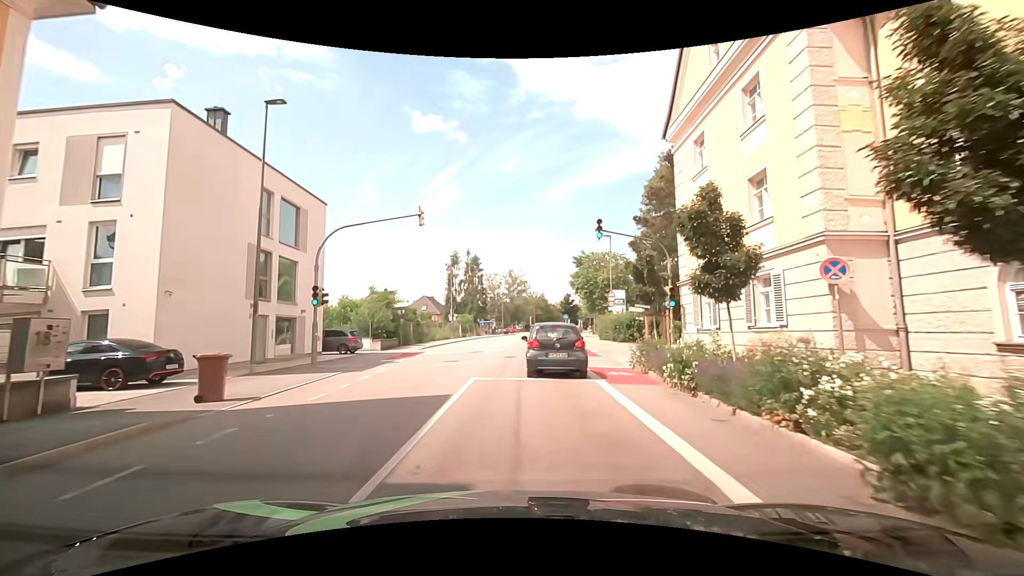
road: tertiary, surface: asphalt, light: Day
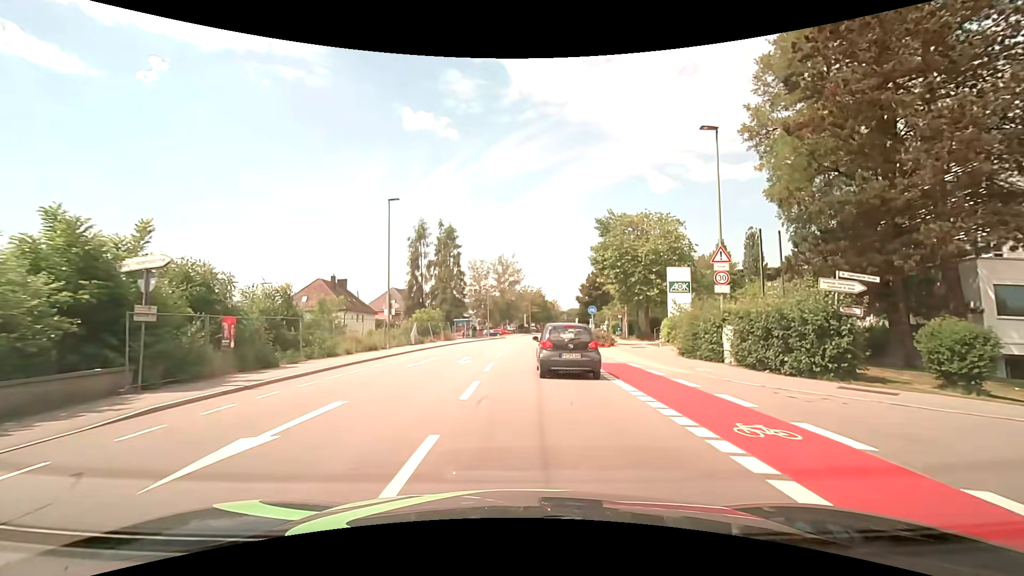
(+0.1, +27.2) m; +1°
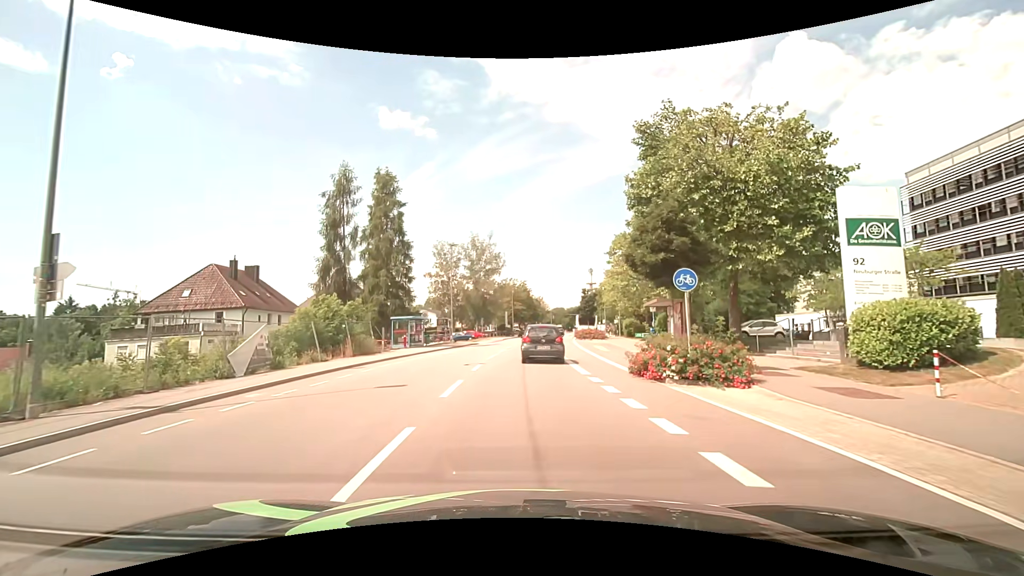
(+0.5, +23.2) m; +2°
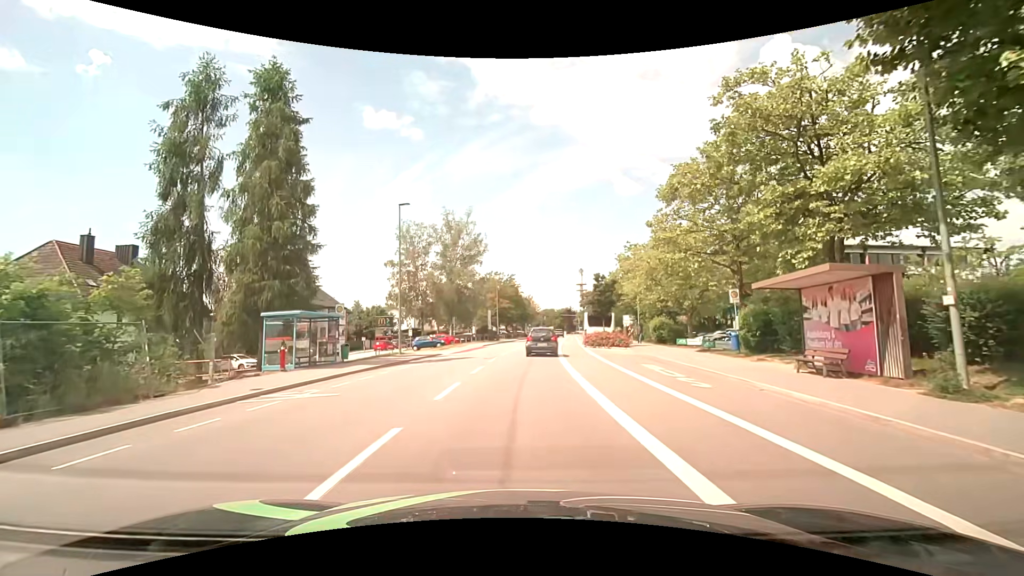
(+0.2, +17.8) m; +1°
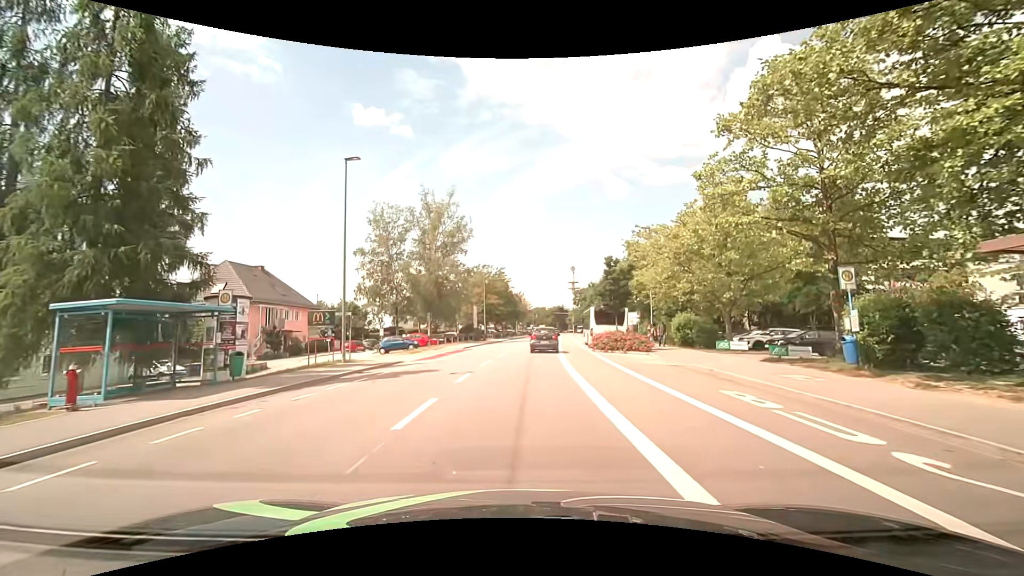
(+0.1, +8.9) m; +1°
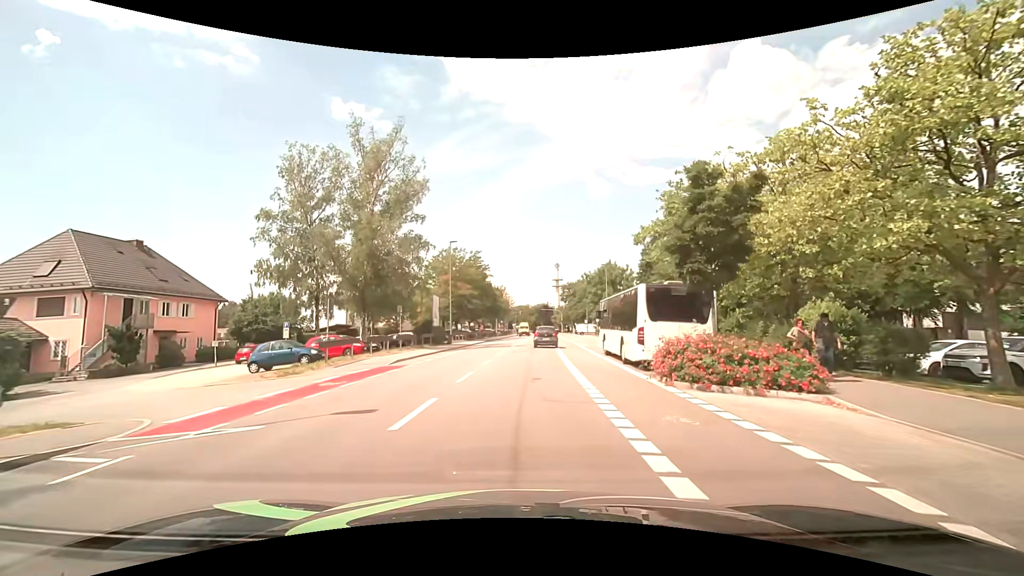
(+0.5, +17.9) m; +3°
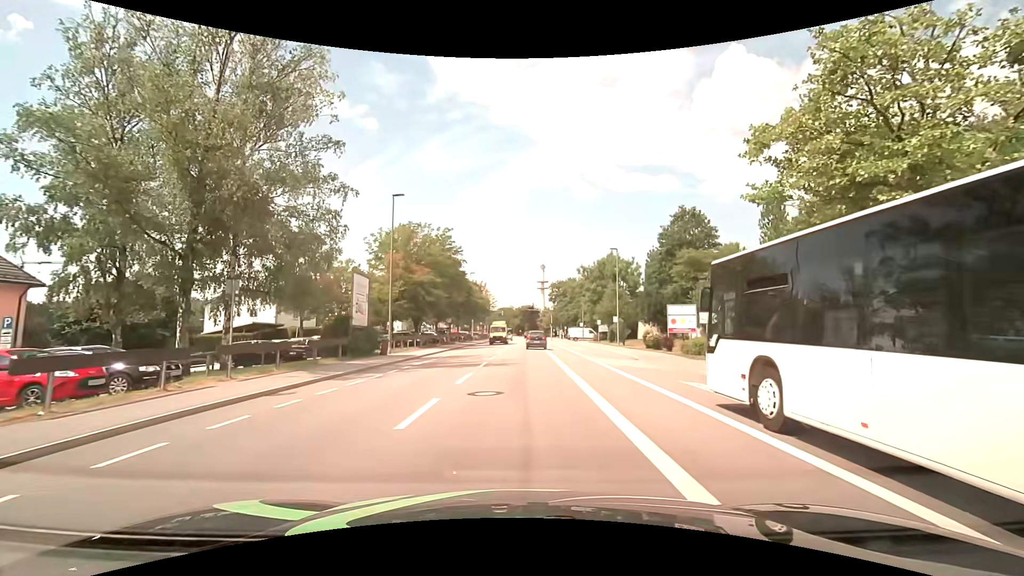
(+0.2, +17.9) m; +1°
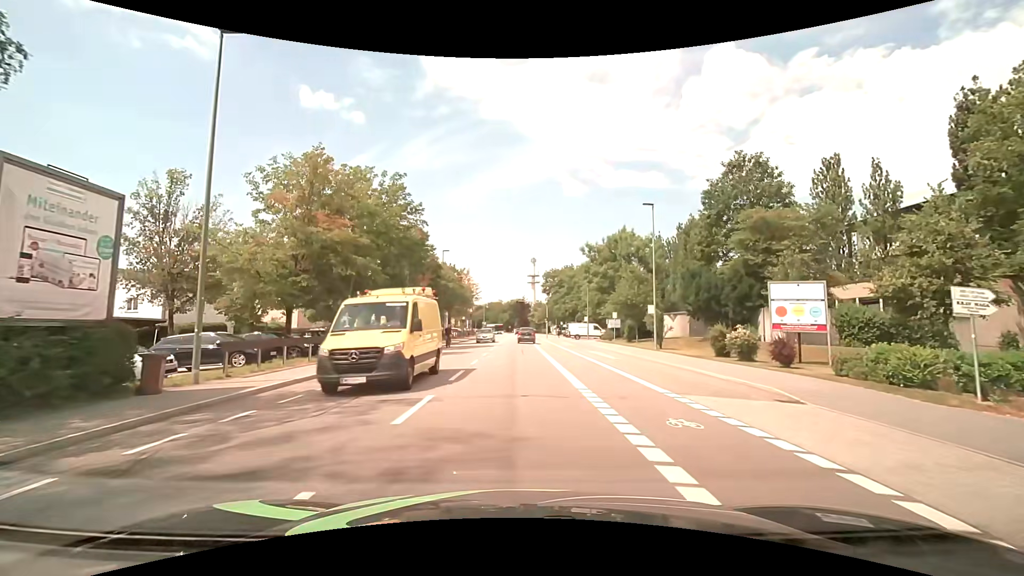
(+0.3, +17.8) m; +1°
